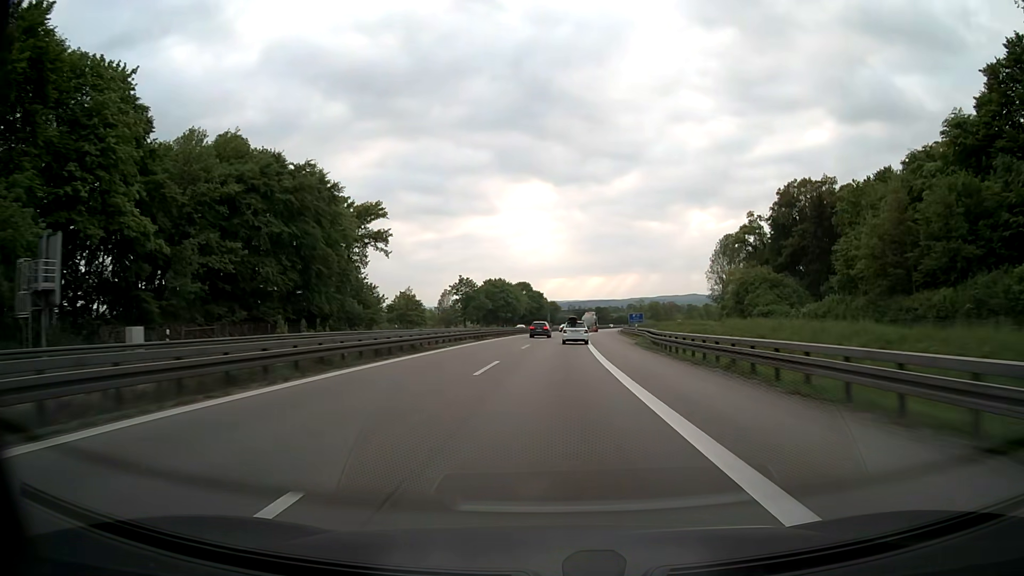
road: motorway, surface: asphalt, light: Day
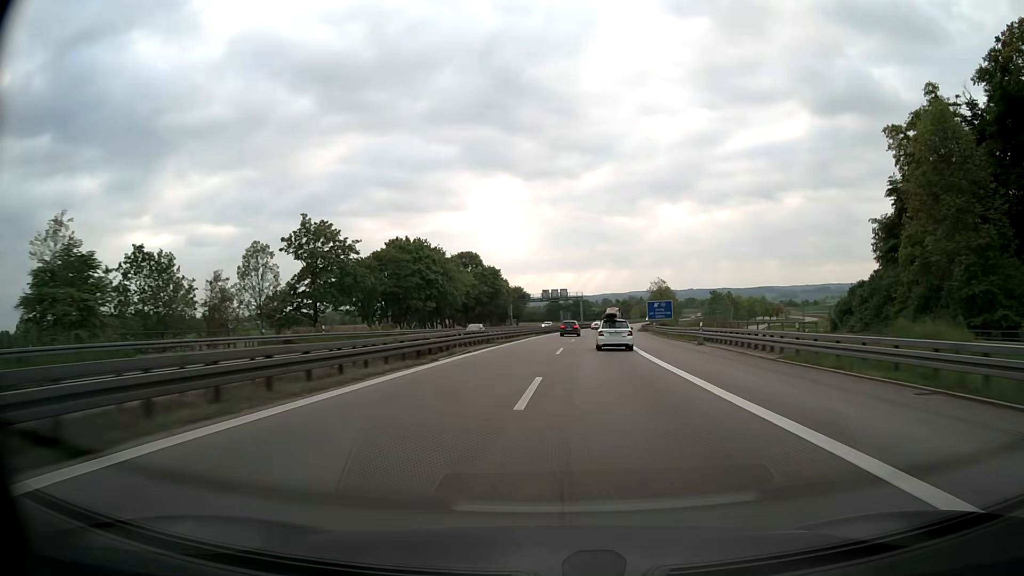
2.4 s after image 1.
(+2.0, +78.9) m; +2°
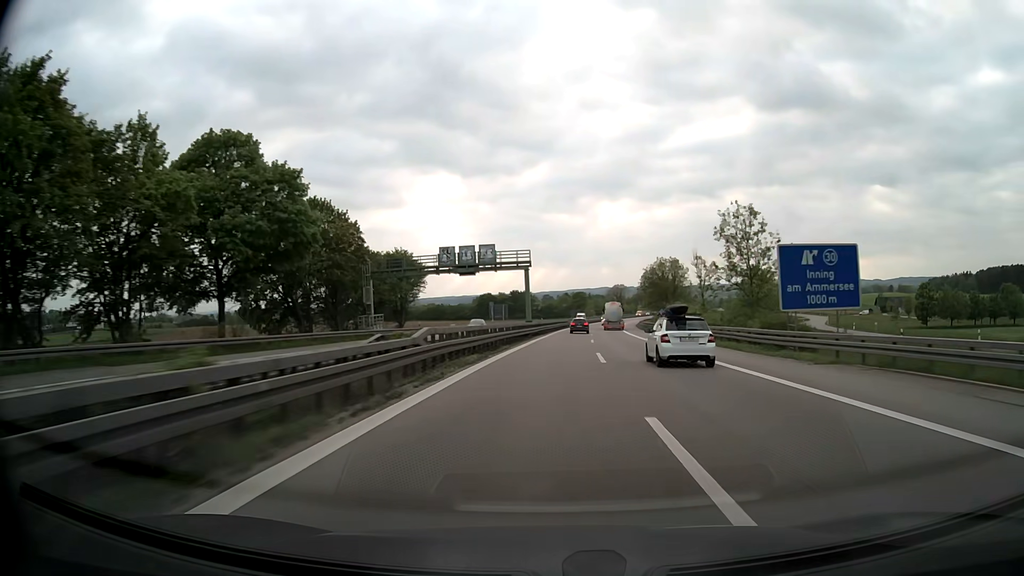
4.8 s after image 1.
(+3.2, +79.1) m; +5°
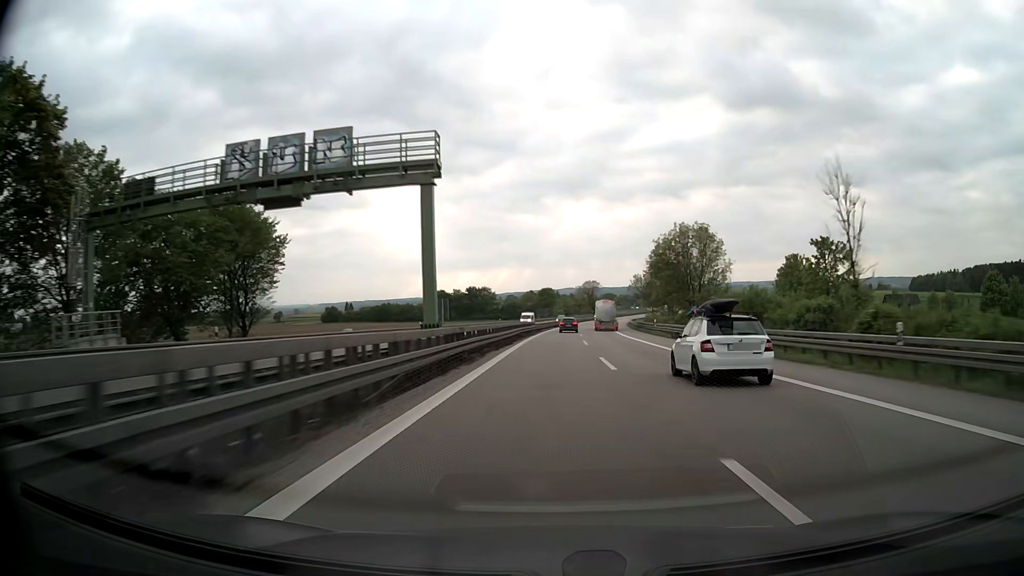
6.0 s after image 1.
(+1.0, +39.0) m; +3°
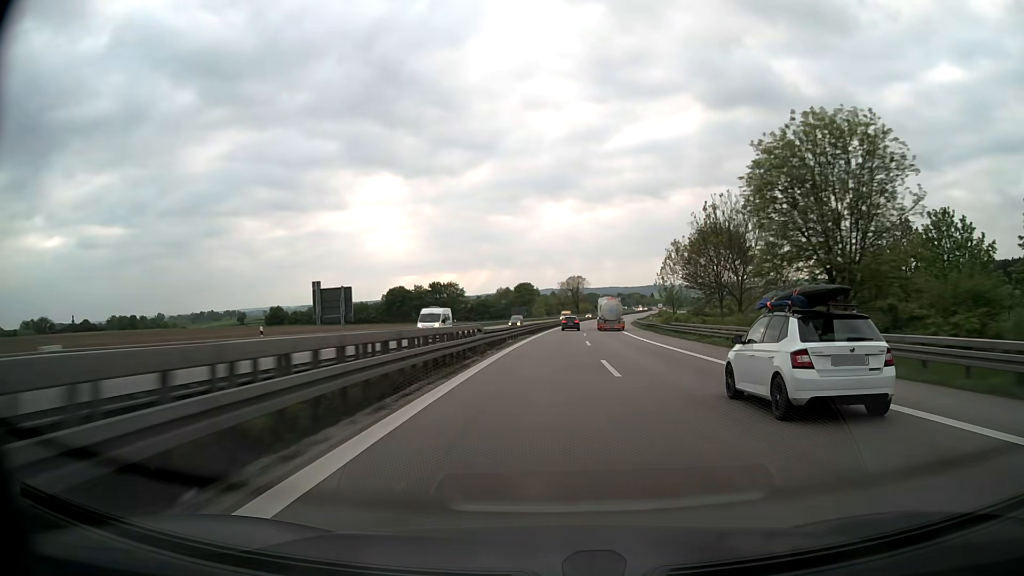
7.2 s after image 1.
(+0.7, +38.7) m; +2°
(0, +10) (0, +20) (0, +30) (+1, +40) (+1, +50) (+1, +60) (+2, +70) (+3, +80) (+3, +90) (+4, +100) m
